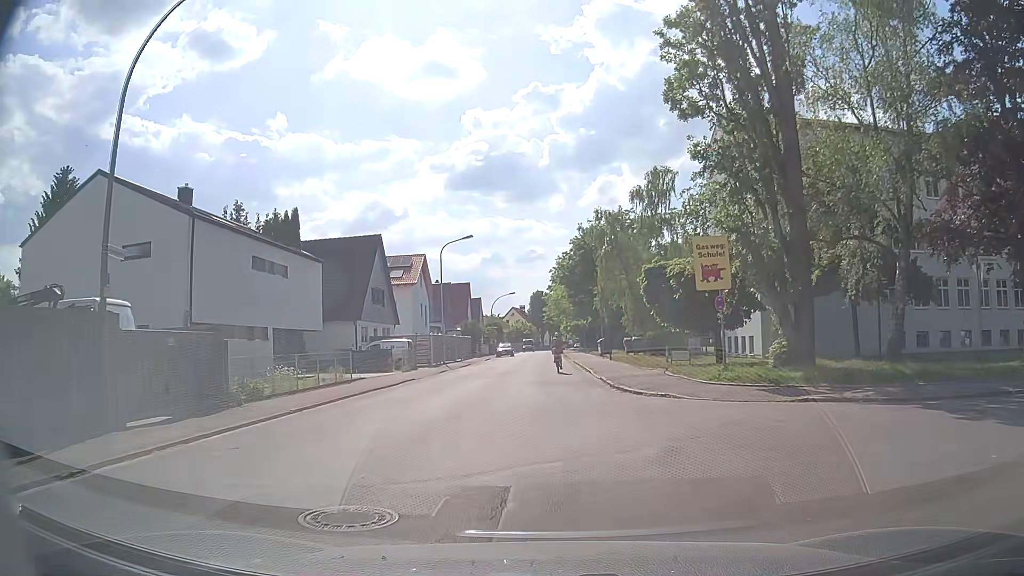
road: unclassified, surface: asphalt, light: Day
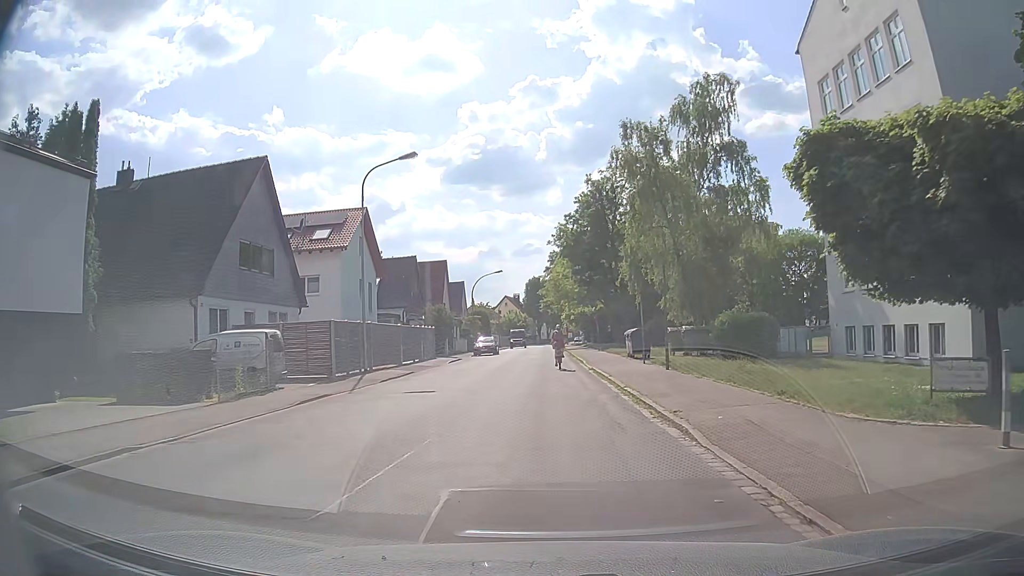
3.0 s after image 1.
(+0.3, +21.0) m; -1°
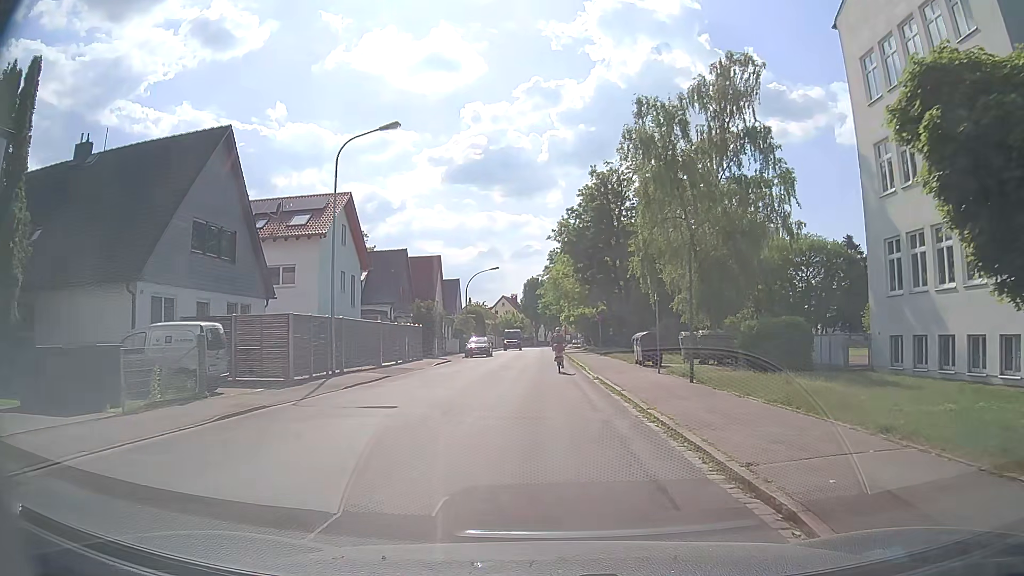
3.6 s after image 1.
(+0.1, +4.1) m; +2°
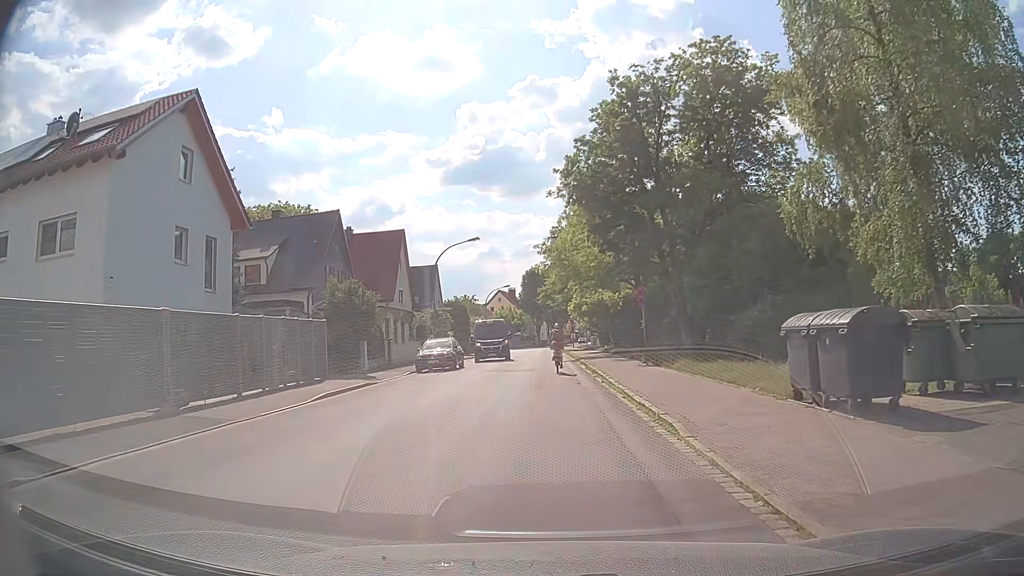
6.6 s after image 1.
(+0.1, +19.7) m; 0°
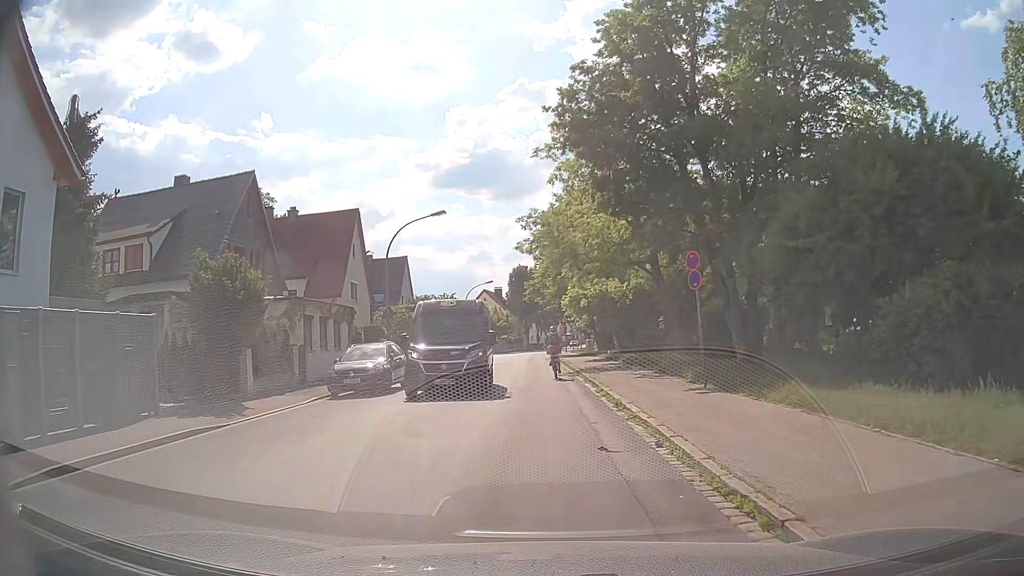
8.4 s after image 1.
(0.0, +11.0) m; +1°
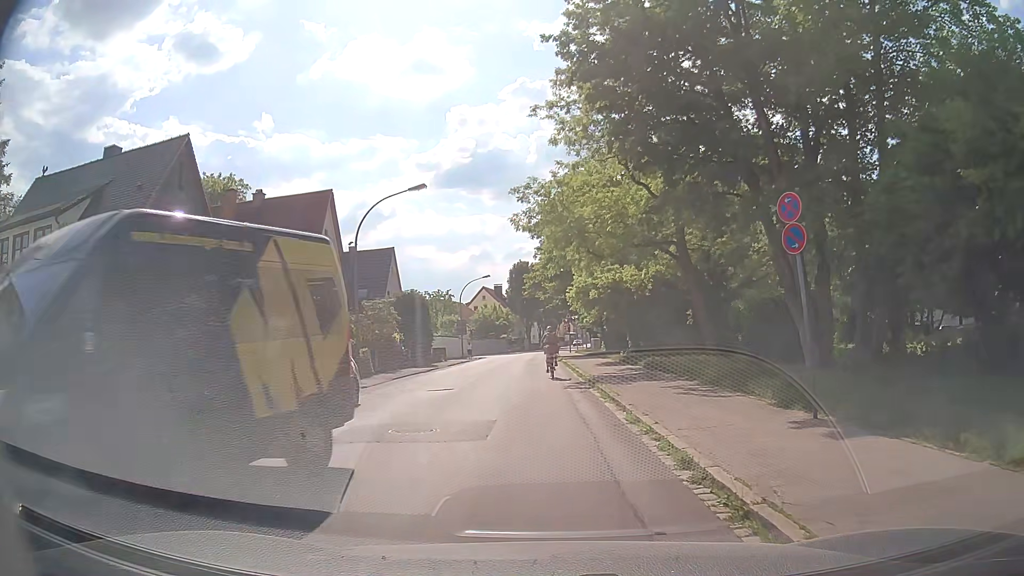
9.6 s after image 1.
(-0.1, +6.2) m; -1°
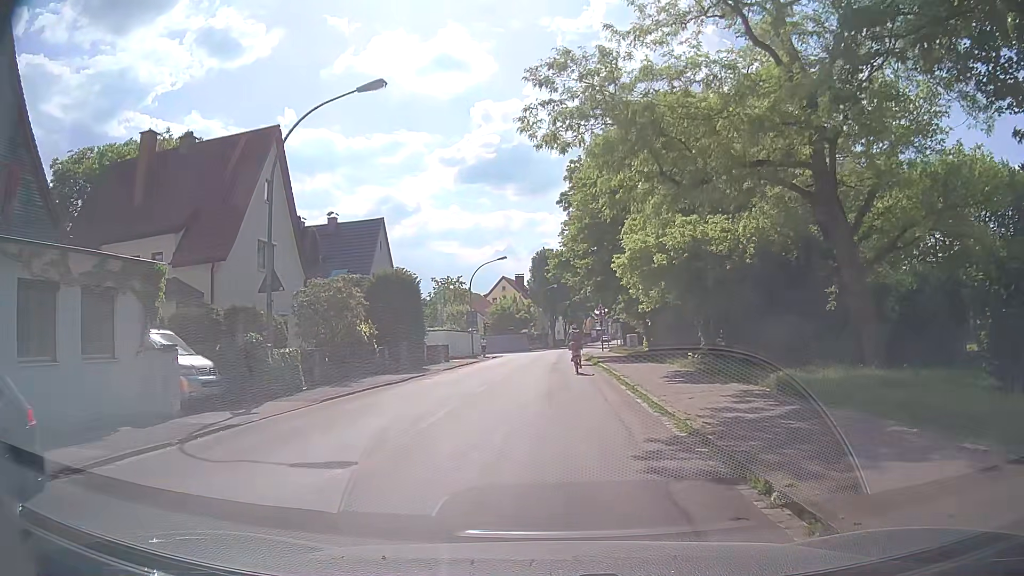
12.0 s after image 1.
(-0.2, +12.1) m; -1°
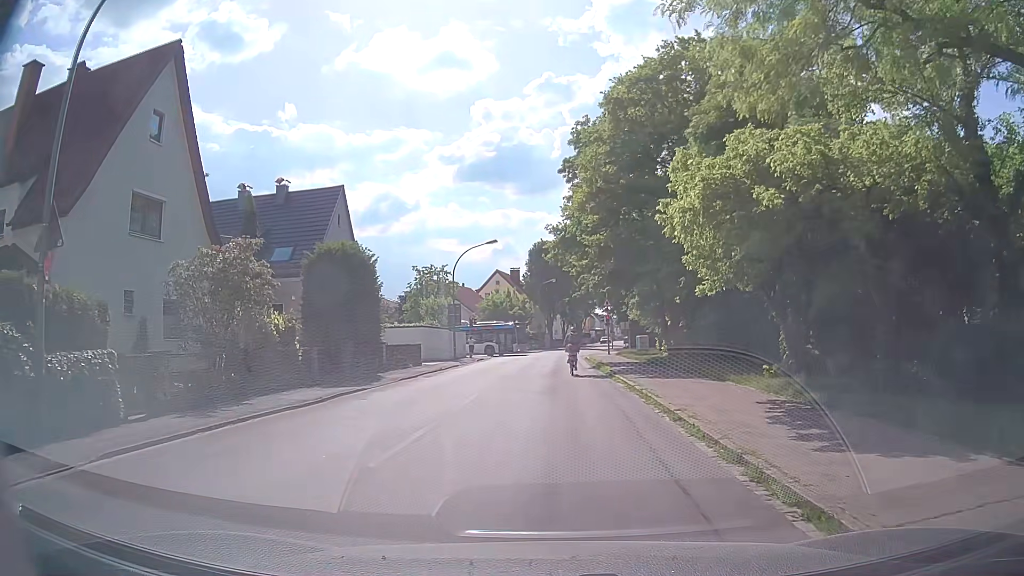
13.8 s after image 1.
(-0.1, +9.2) m; 0°
